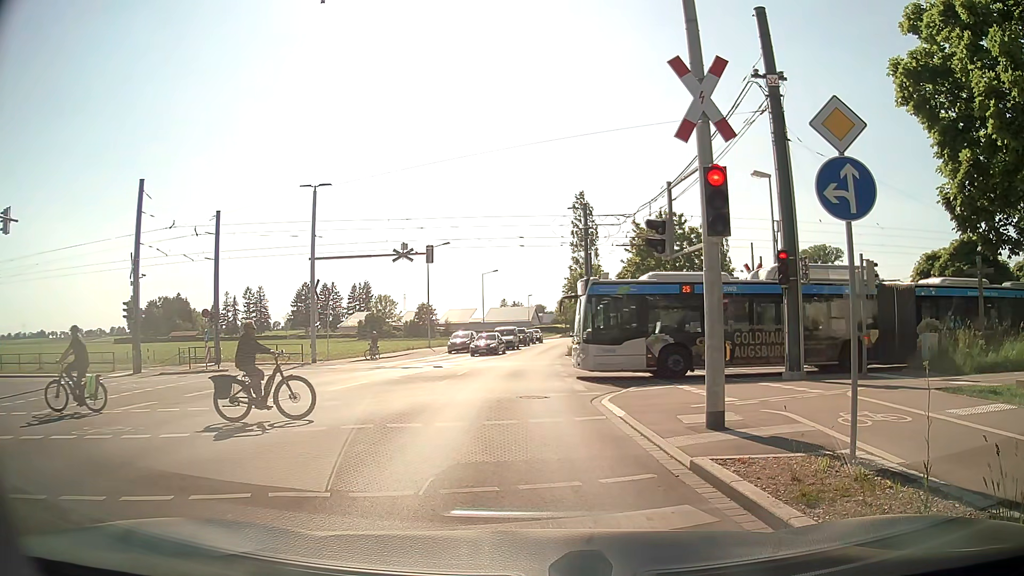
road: tertiary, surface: asphalt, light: Day
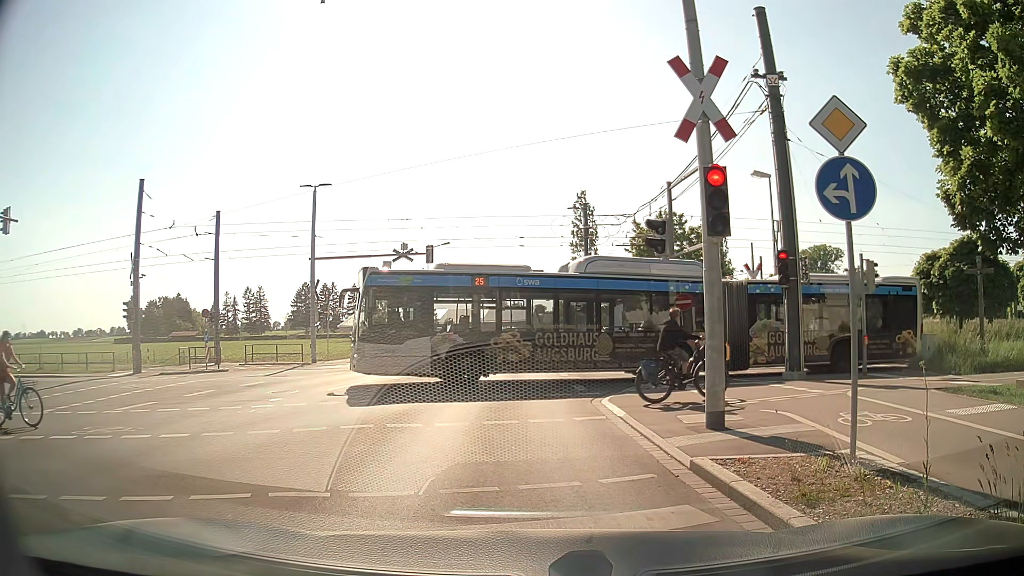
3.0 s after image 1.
(0.0, 0.0) m; 0°
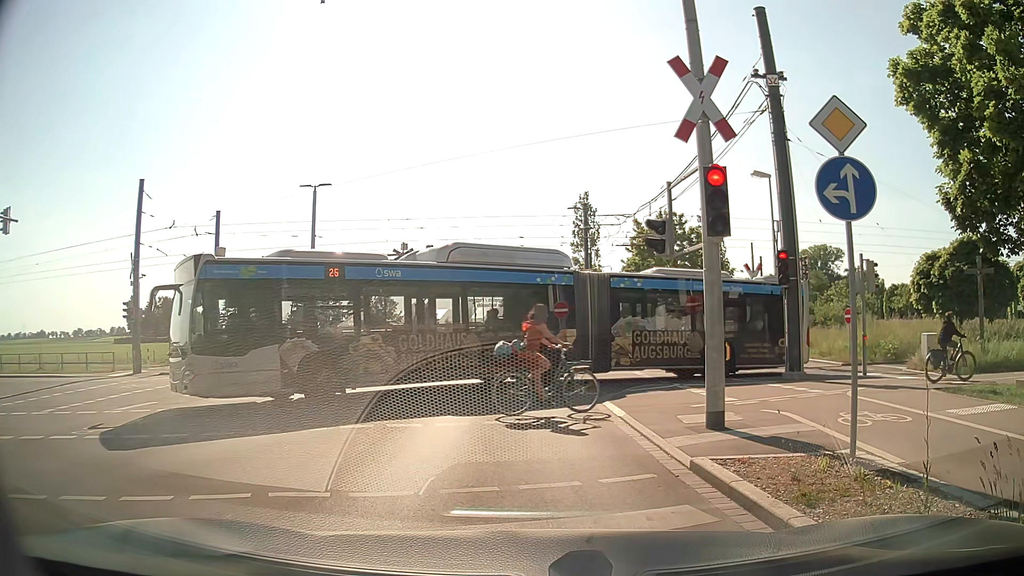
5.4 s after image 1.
(0.0, 0.0) m; 0°
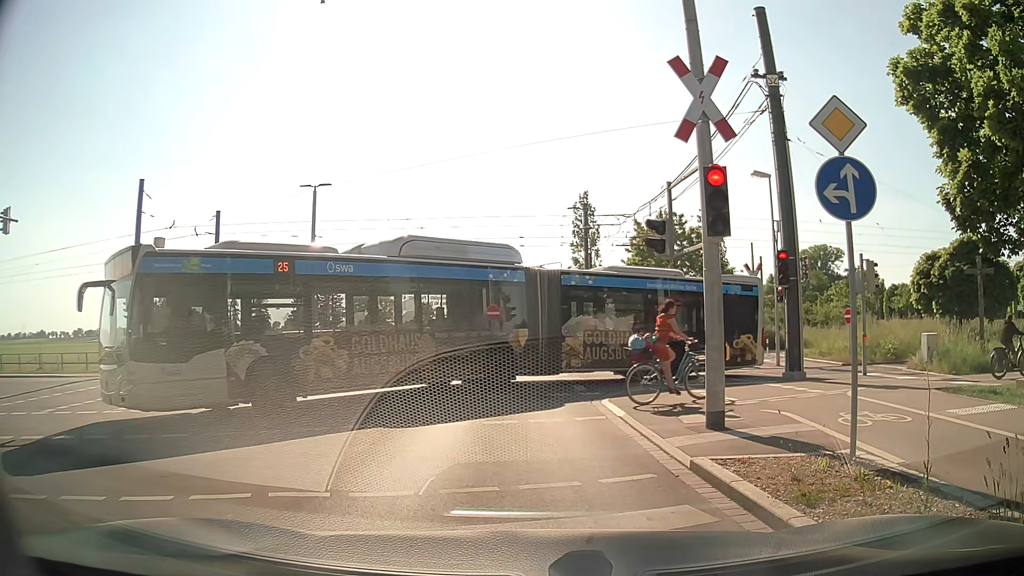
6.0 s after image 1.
(0.0, 0.0) m; 0°
